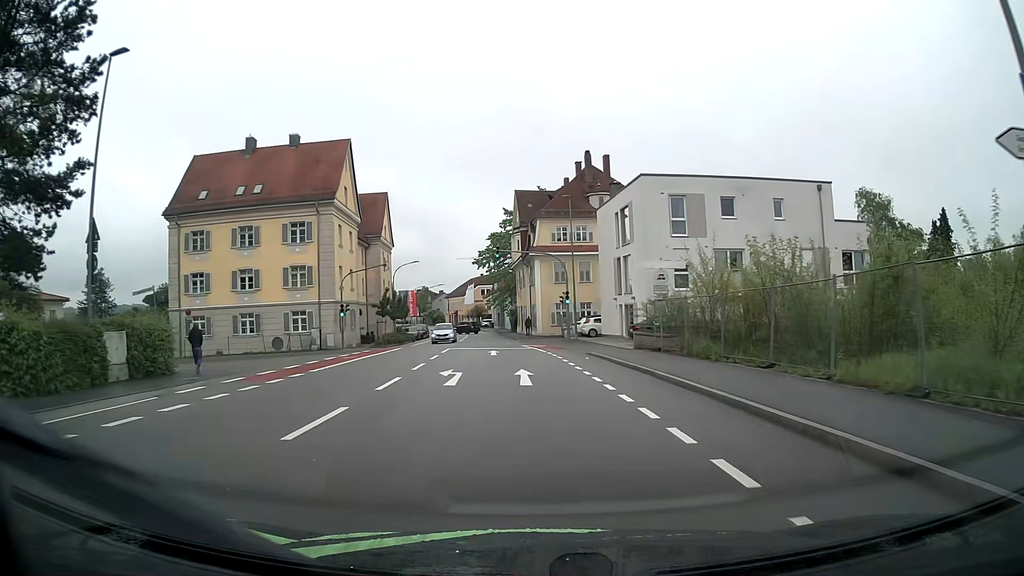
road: tertiary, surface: asphalt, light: Day
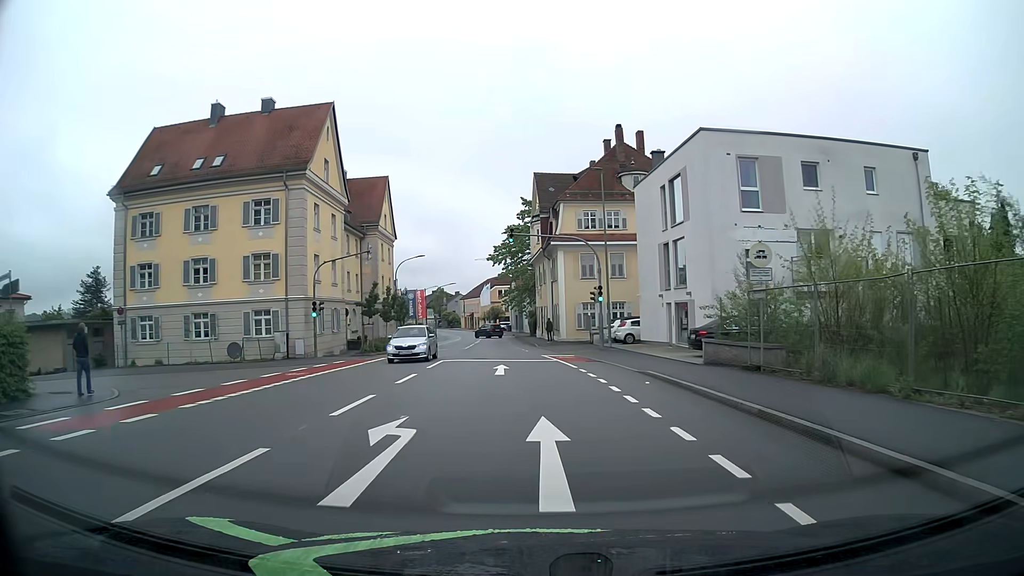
(-0.2, +9.7) m; -2°
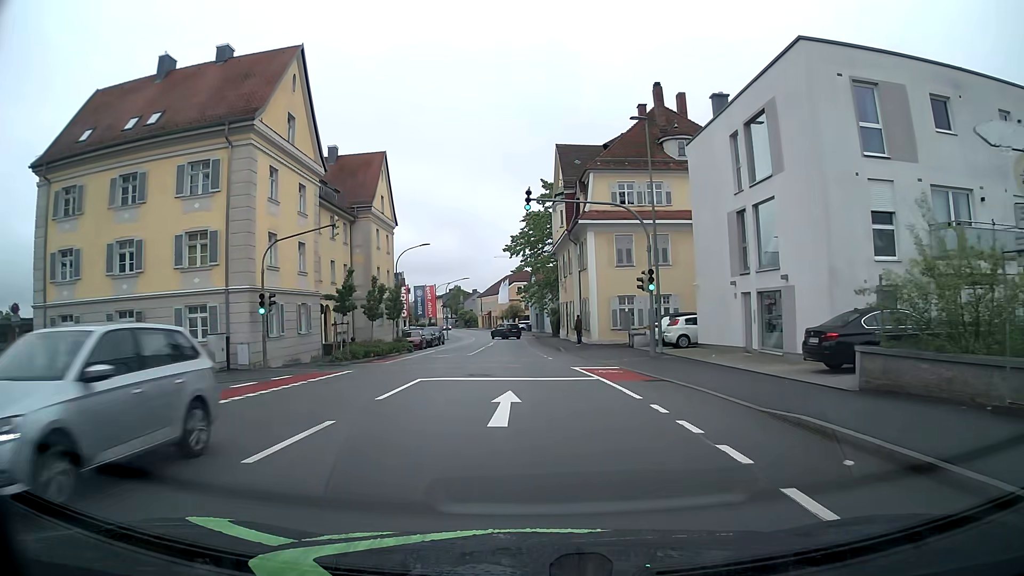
(-0.2, +9.7) m; -2°
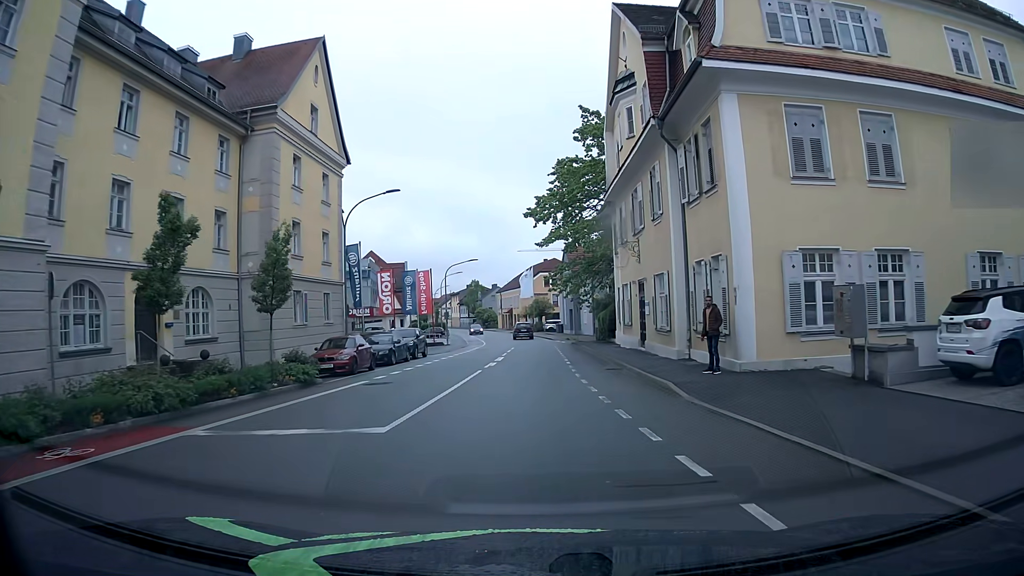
(-0.8, +24.1) m; -3°
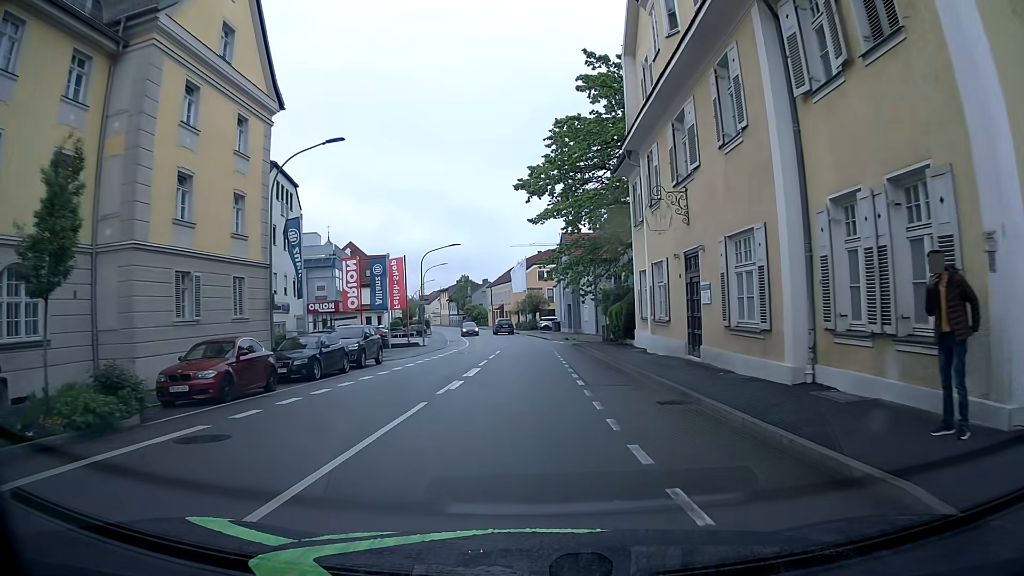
(+0.1, +9.8) m; +1°
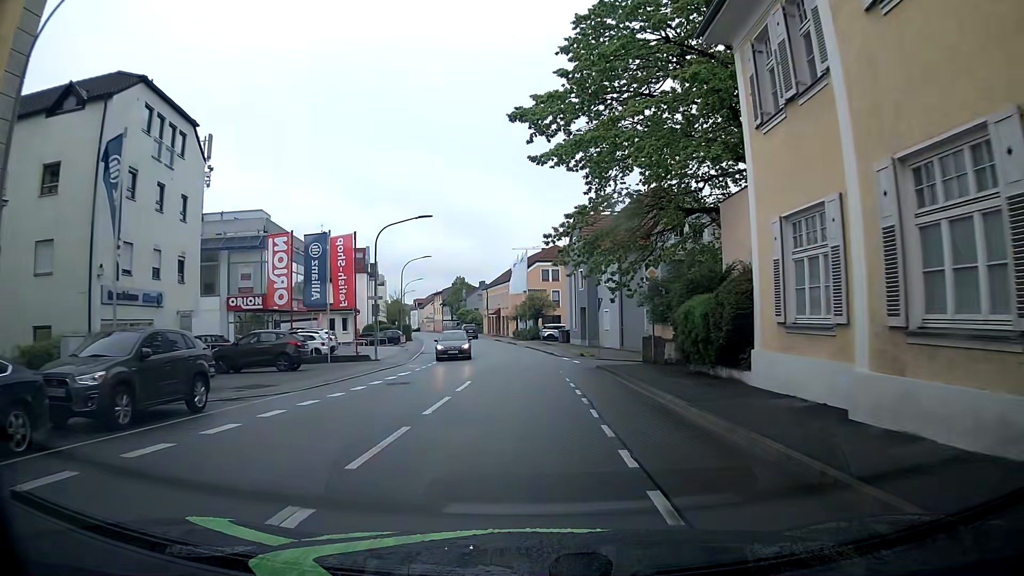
(0.0, +16.0) m; -1°
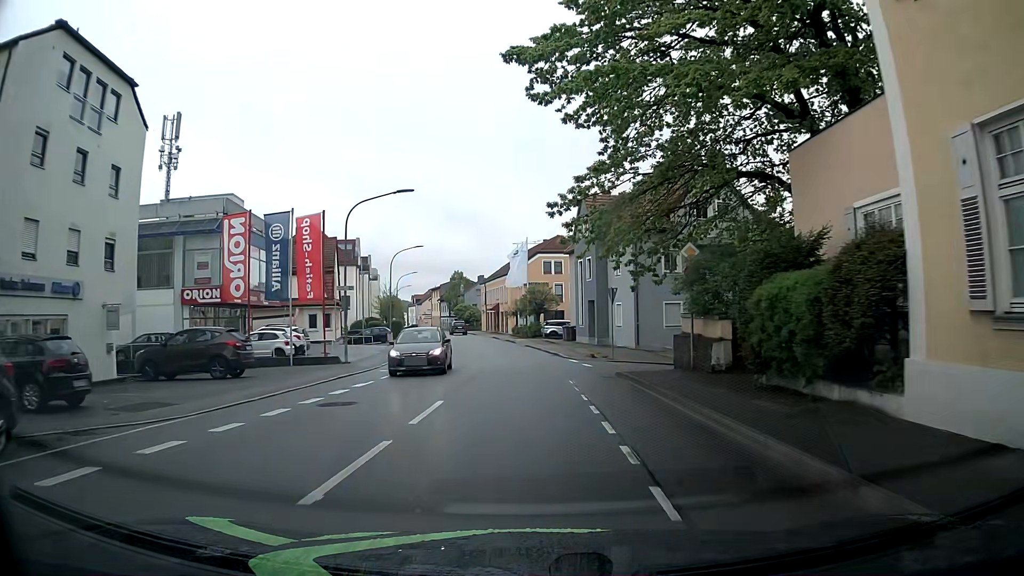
(+0.1, +6.1) m; 0°
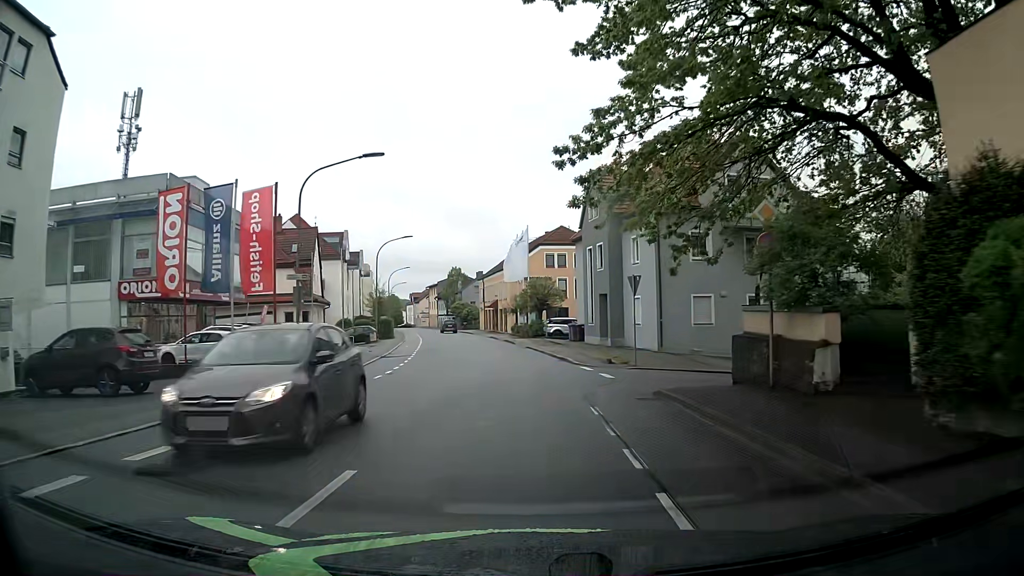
(+0.1, +6.4) m; +1°
(0, +10) (-1, +20) (-1, +30) (-3, +40) (-4, +50) (-6, +60) (-8, +69) (-10, +79) (-12, +89) (-14, +99) m
